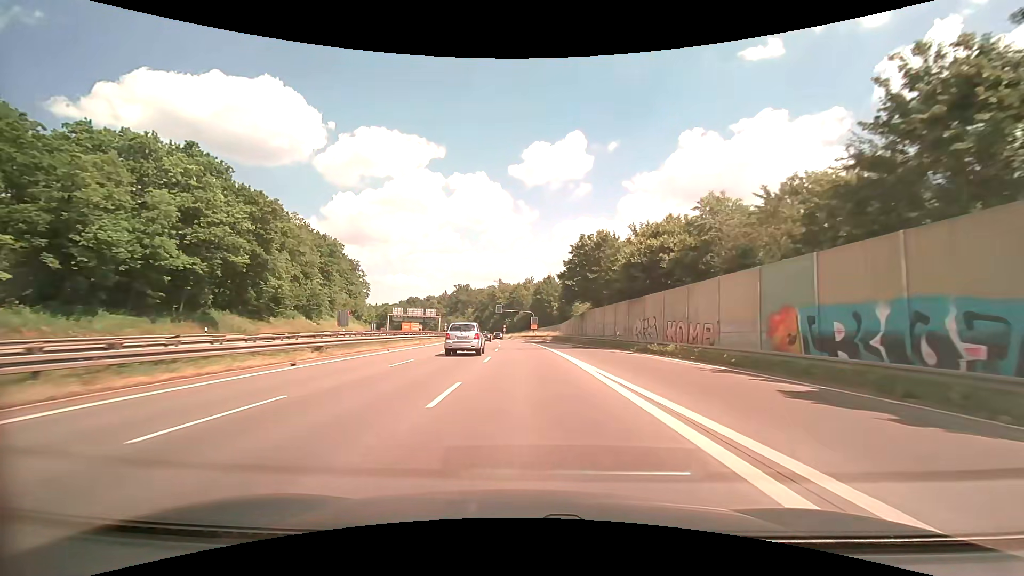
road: trunk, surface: asphalt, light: Day
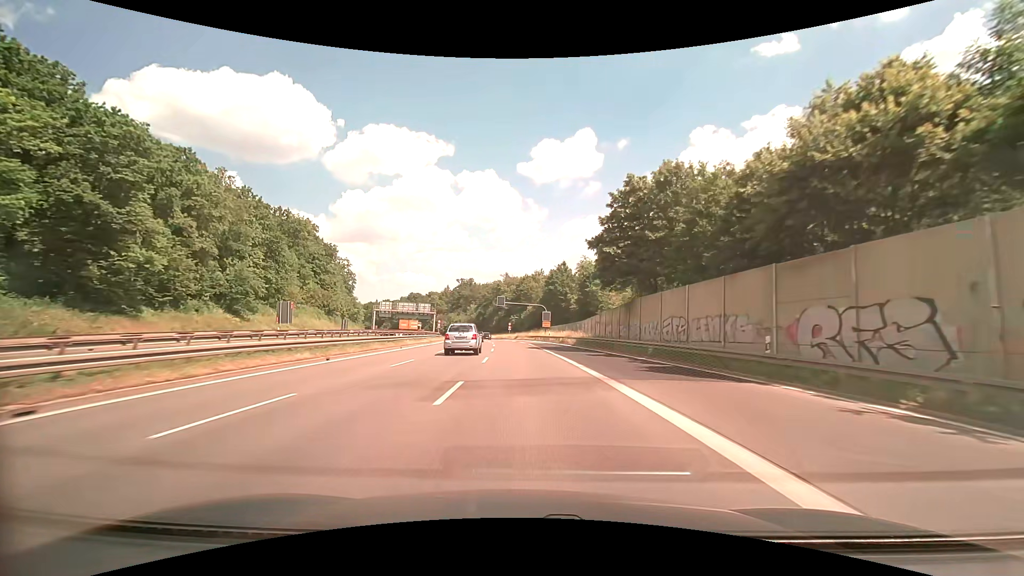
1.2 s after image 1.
(-0.2, +24.0) m; -1°
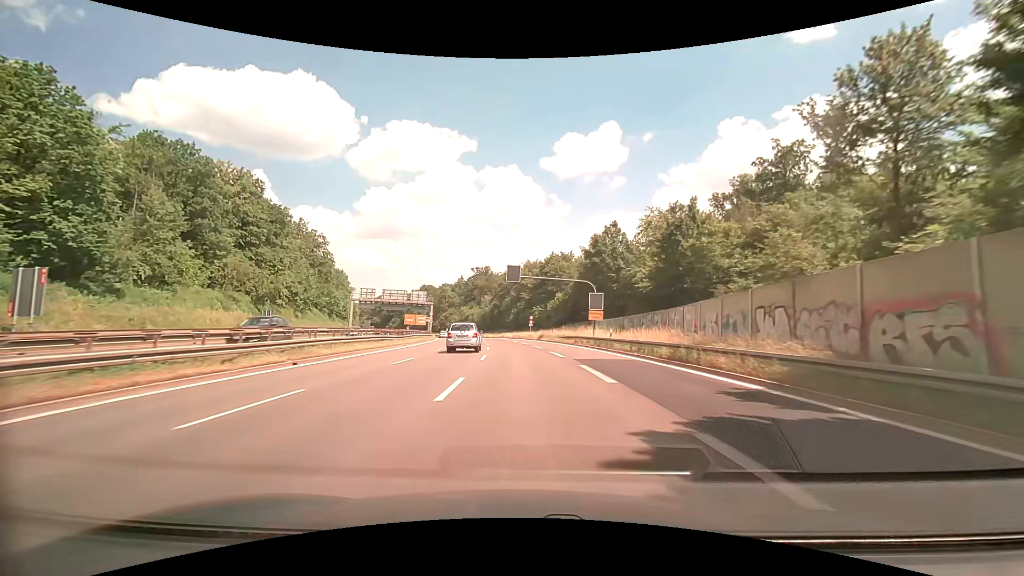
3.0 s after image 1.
(-0.7, +36.0) m; -2°
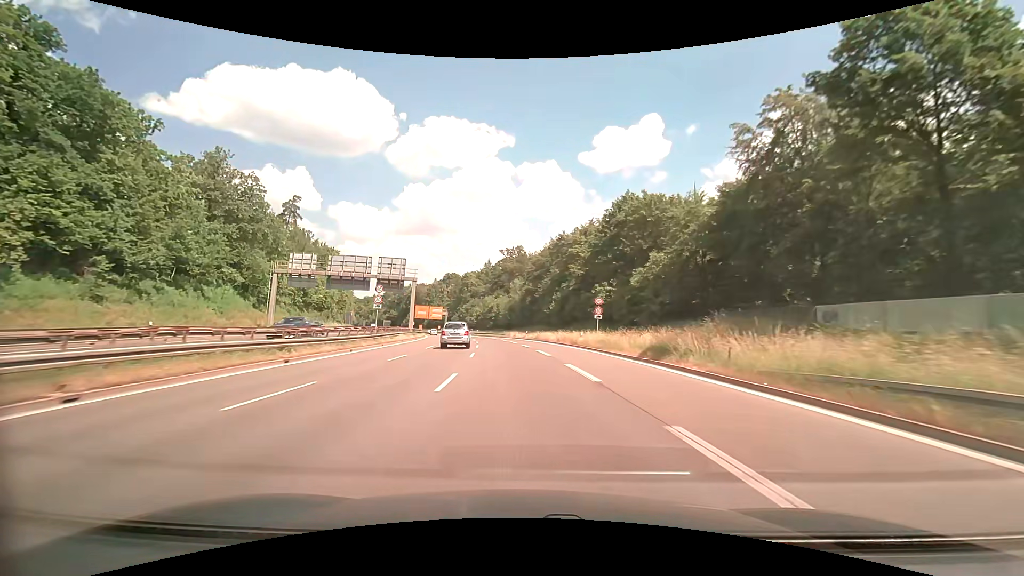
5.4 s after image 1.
(-1.9, +47.2) m; -4°
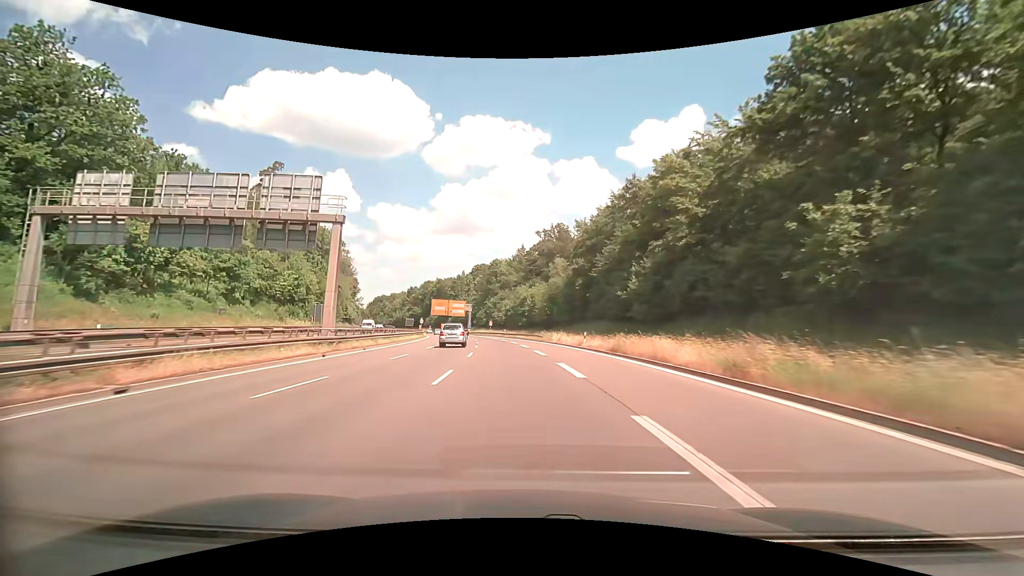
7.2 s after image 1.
(-1.4, +35.1) m; -4°
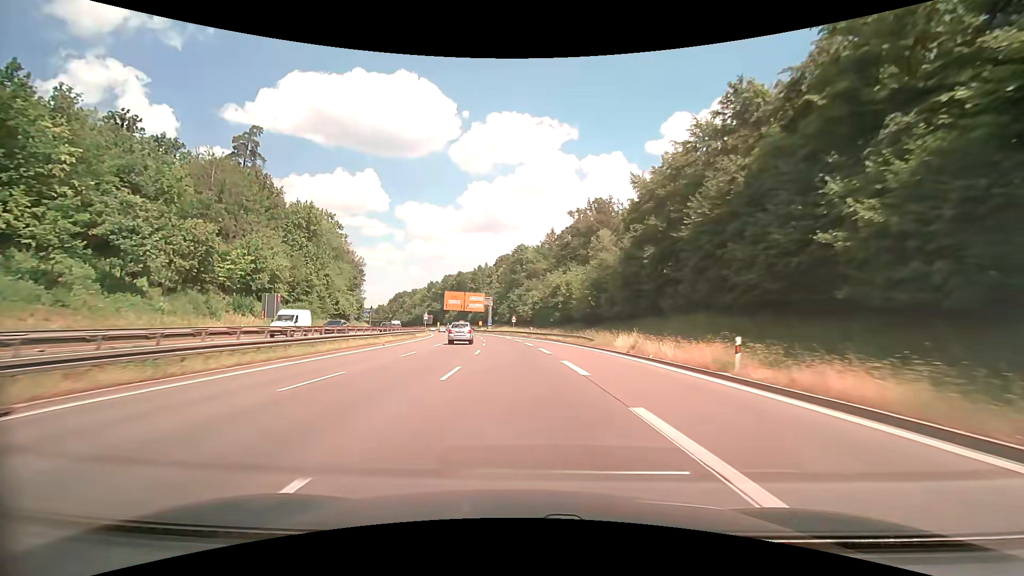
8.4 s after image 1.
(-0.6, +23.4) m; -3°
